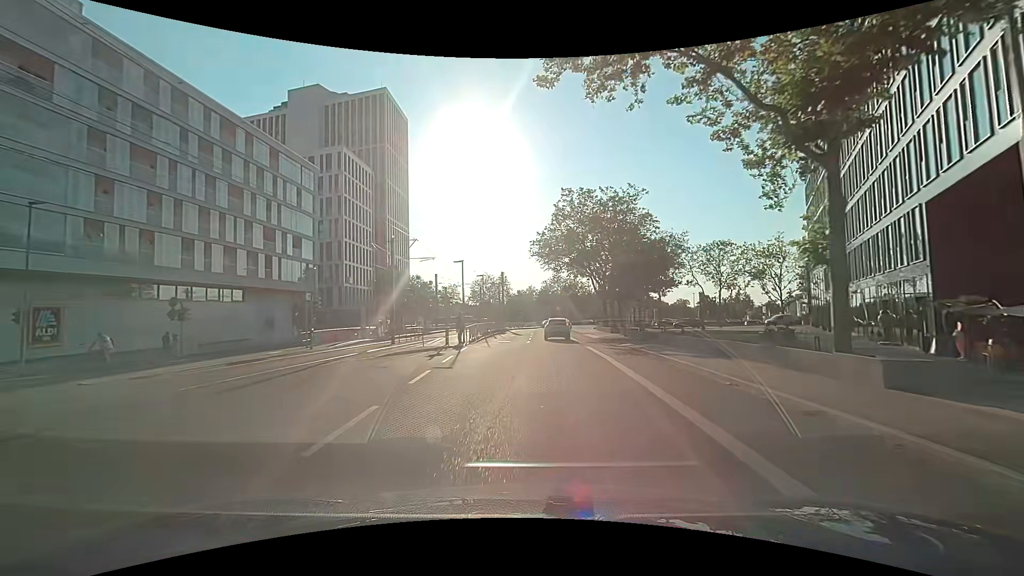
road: secondary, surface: asphalt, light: Day
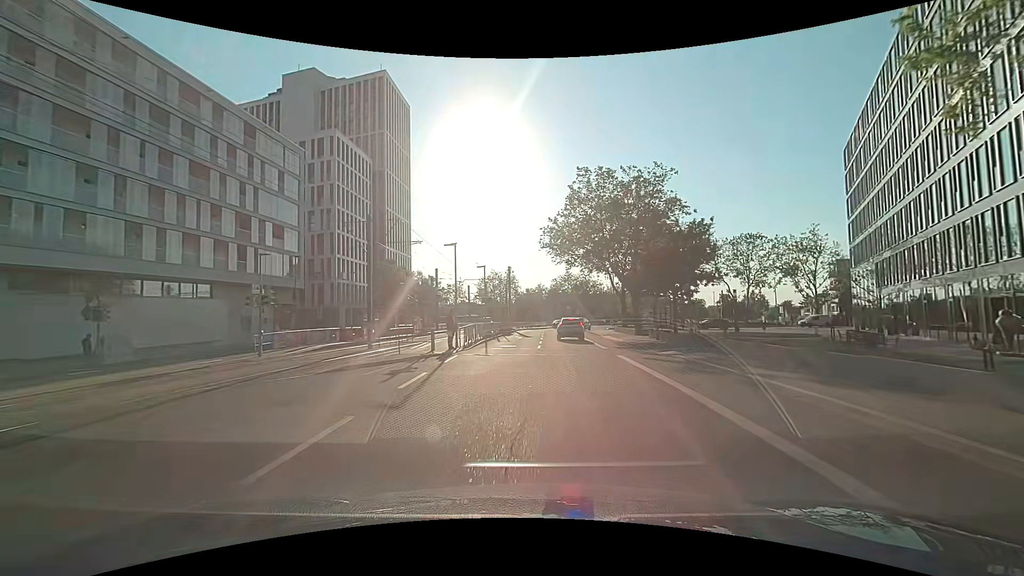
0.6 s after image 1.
(-0.1, +6.8) m; -1°
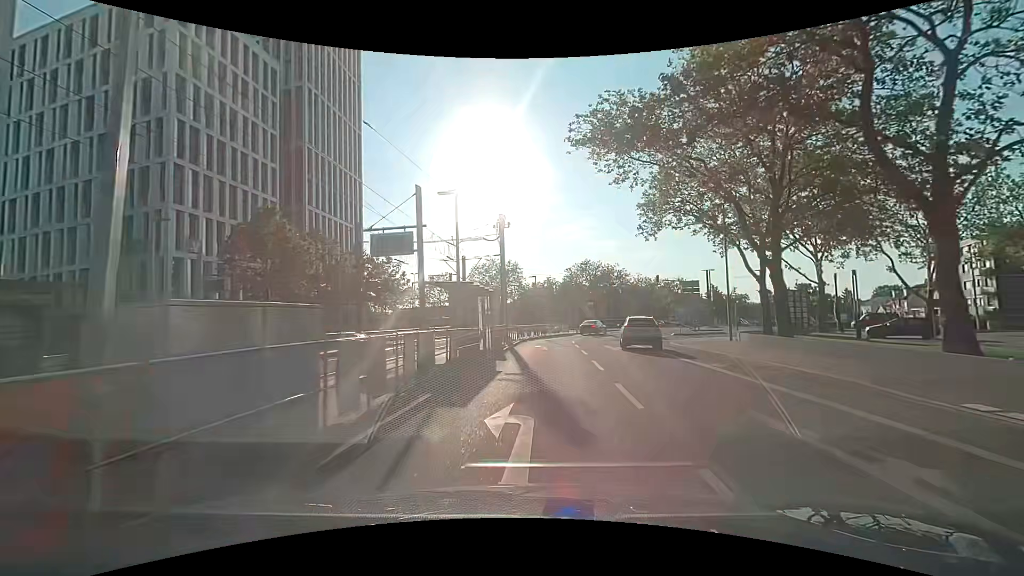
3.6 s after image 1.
(-0.6, +33.8) m; -1°
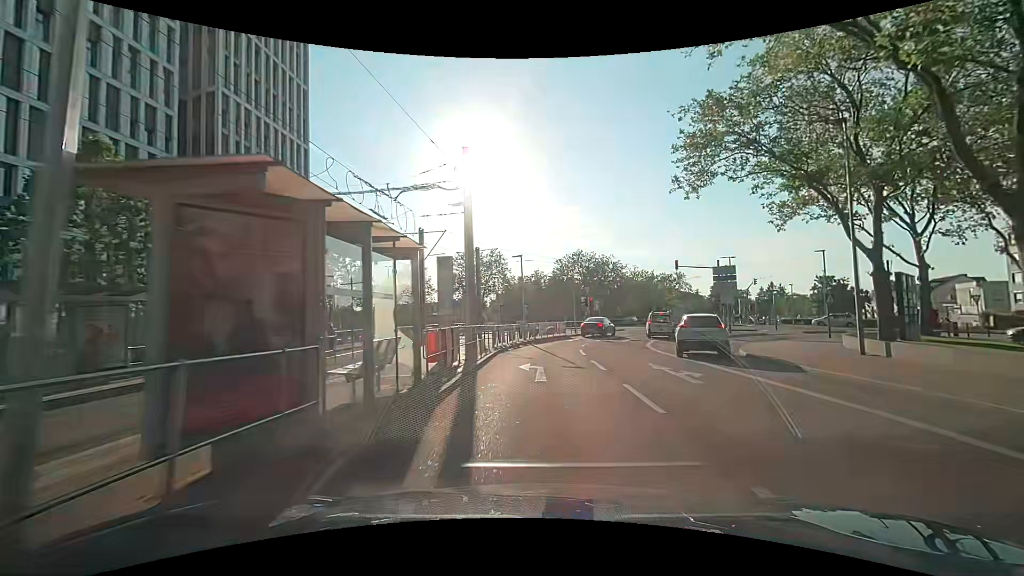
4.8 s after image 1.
(+0.3, +12.5) m; +2°
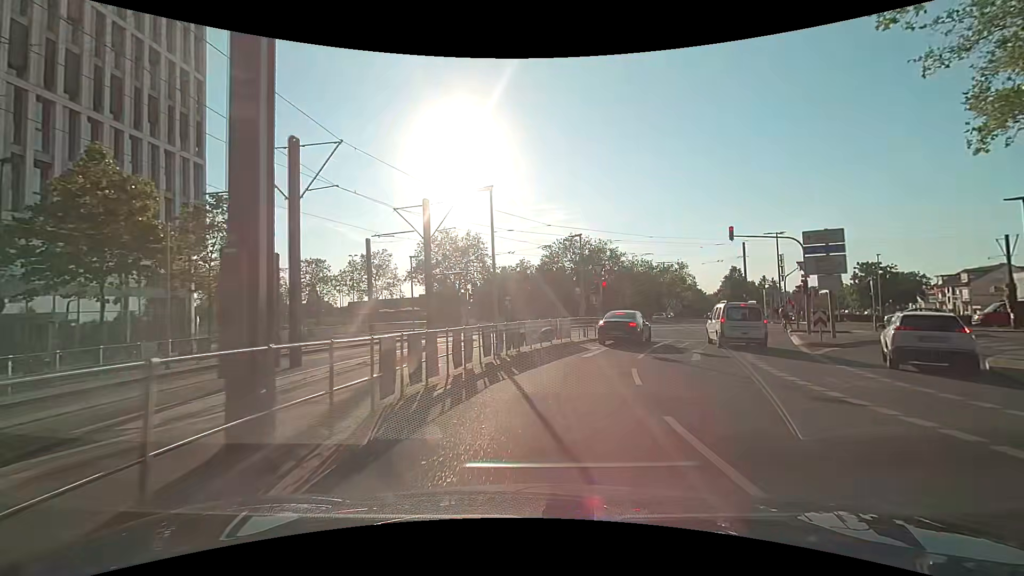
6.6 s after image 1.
(+0.3, +15.2) m; +1°
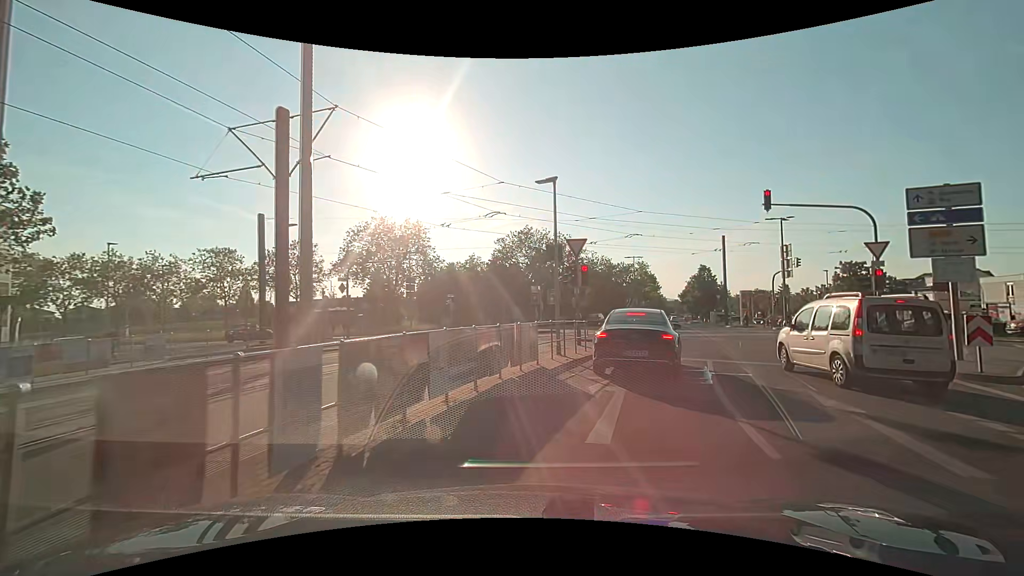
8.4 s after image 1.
(+0.4, +10.5) m; +5°
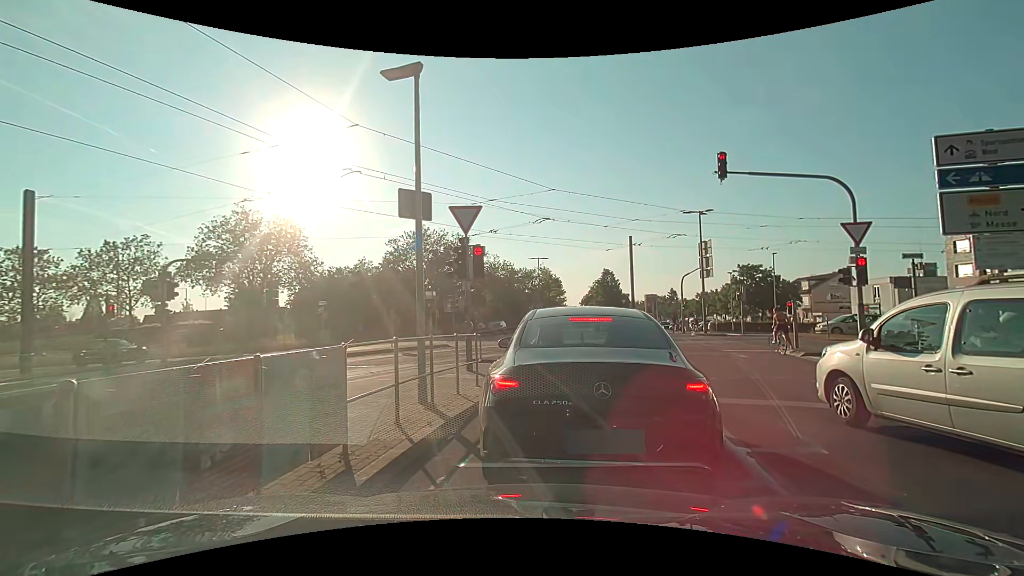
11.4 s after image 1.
(+0.6, +6.6) m; +9°
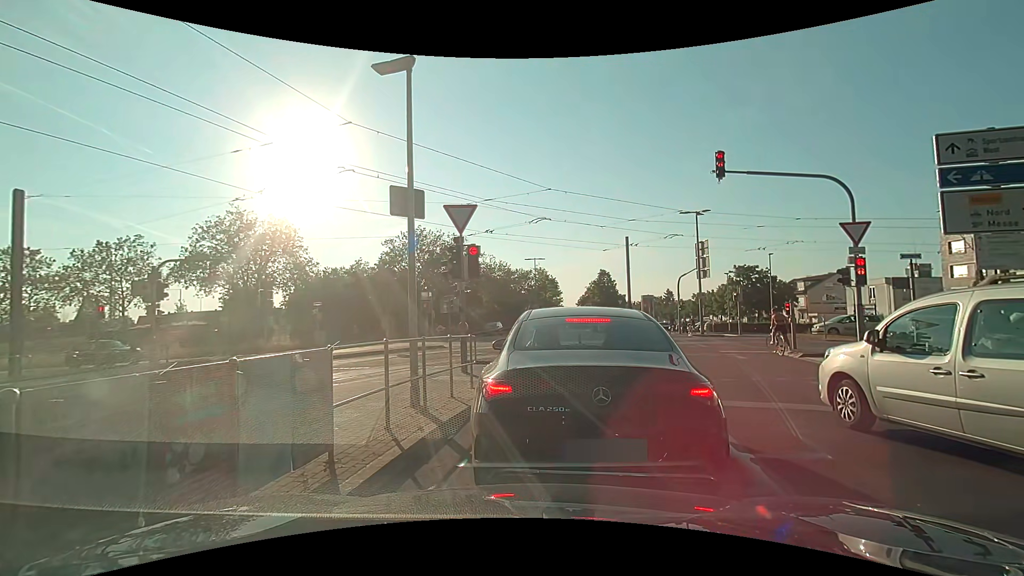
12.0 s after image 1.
(0.0, +0.2) m; 0°
(+1, +10) (+3, +20) (+2, +30) (-2, +39) (-9, +46) (-18, +51) (-27, +53) (-37, +55) (-47, +56) (-57, +57) m
